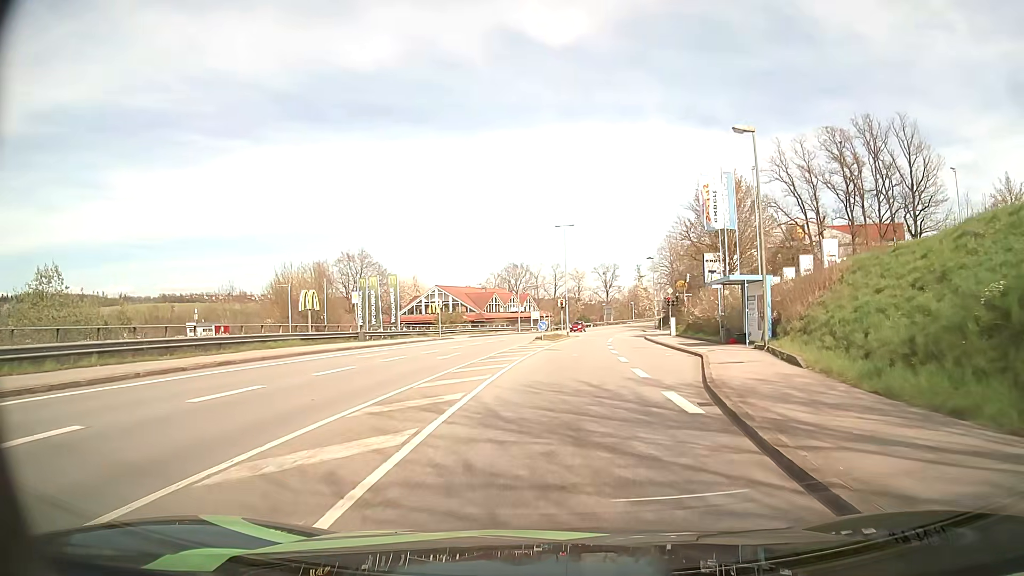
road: tertiary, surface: asphalt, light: Day
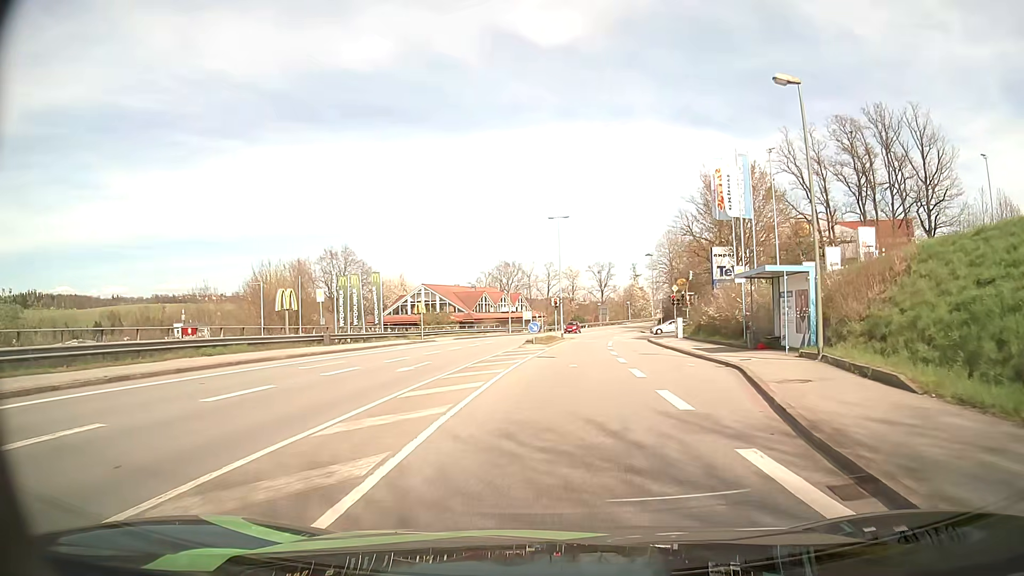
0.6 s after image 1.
(0.0, +5.3) m; 0°
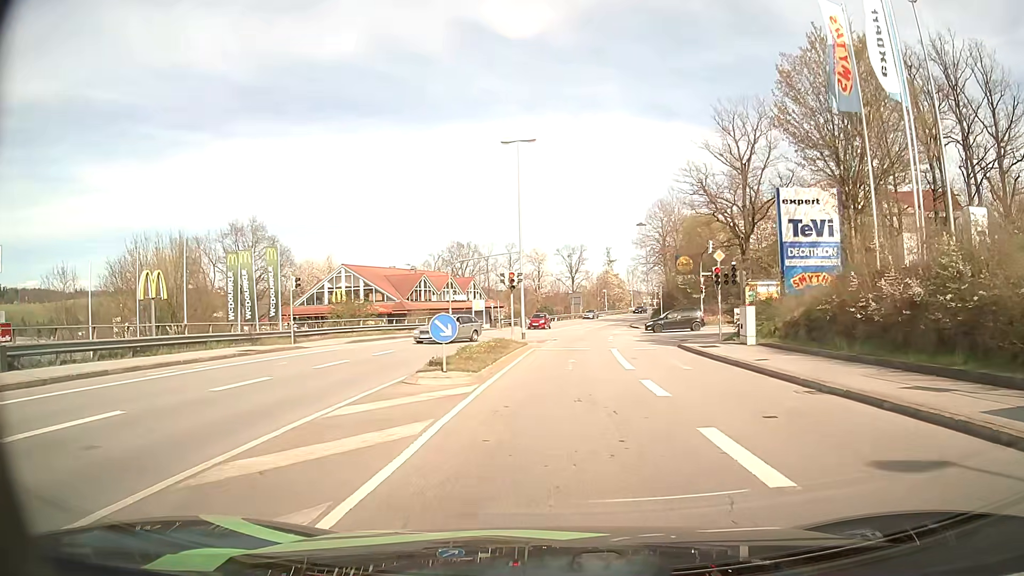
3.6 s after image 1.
(+0.4, +22.6) m; +2°
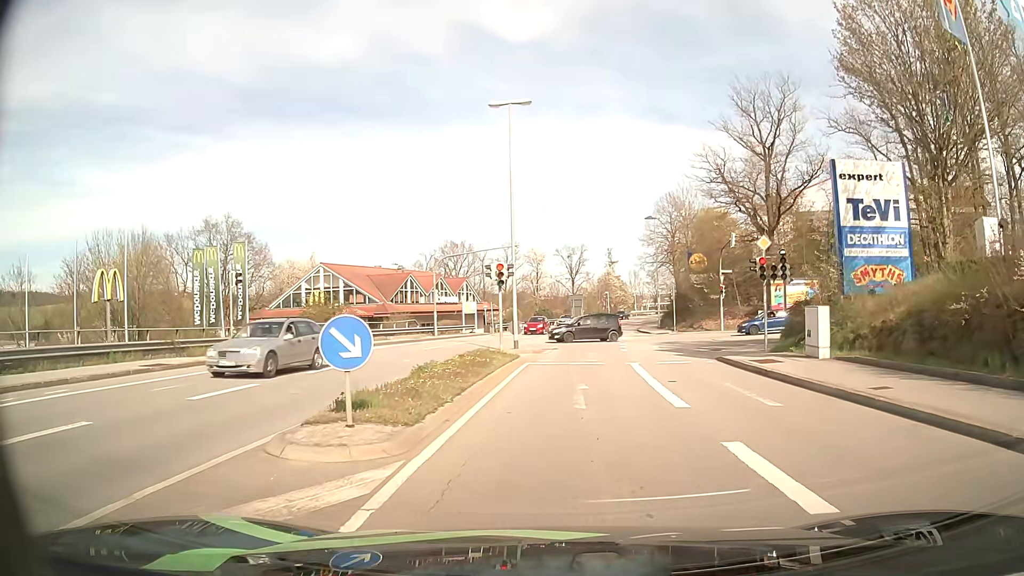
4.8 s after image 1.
(0.0, +6.6) m; 0°
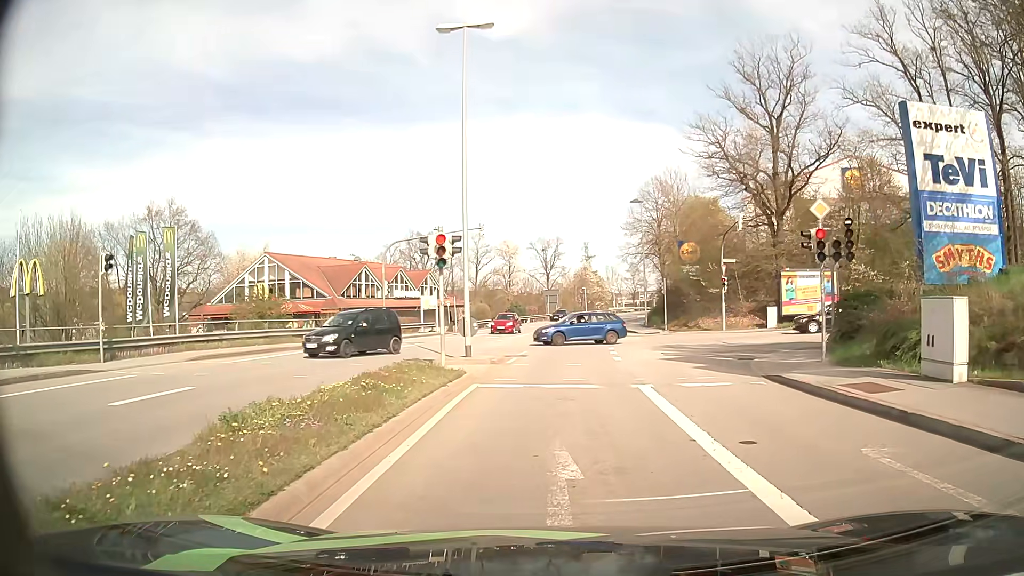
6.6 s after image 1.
(+0.2, +7.4) m; +3°
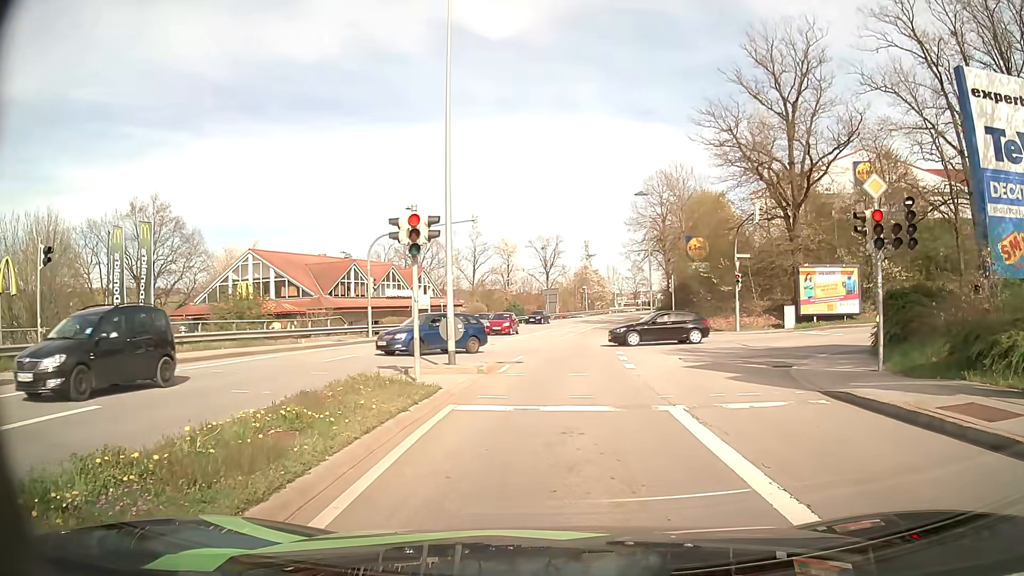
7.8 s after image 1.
(0.0, +3.0) m; -2°
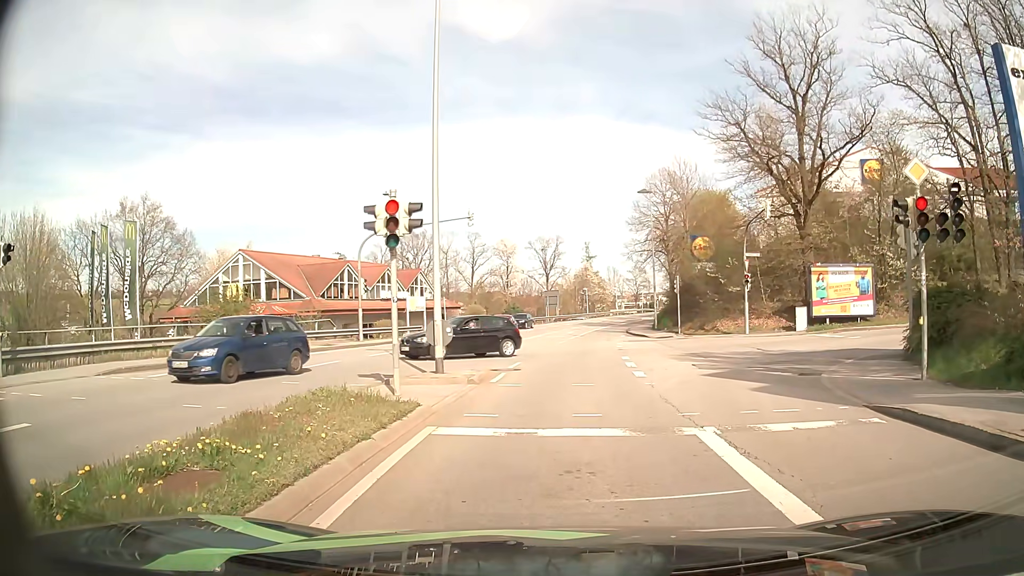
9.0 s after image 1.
(+0.1, +1.7) m; +2°
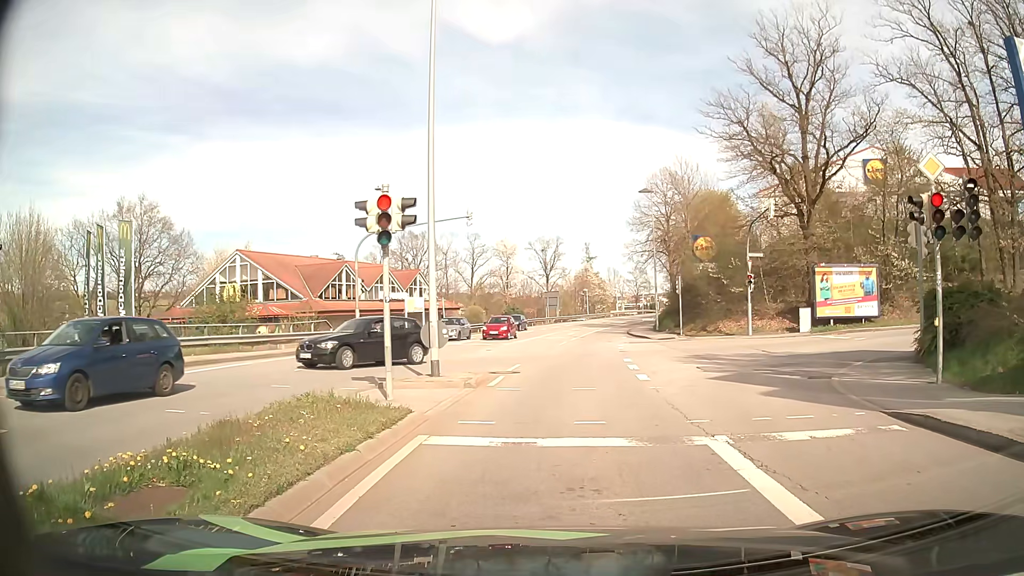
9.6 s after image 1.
(0.0, +0.5) m; 0°
(0, +10) (0, +20) (0, +30) (+1, +40) (+3, +50) (+4, +60) (+6, +70) (+8, +79) (+11, +89) (+14, +98) m
